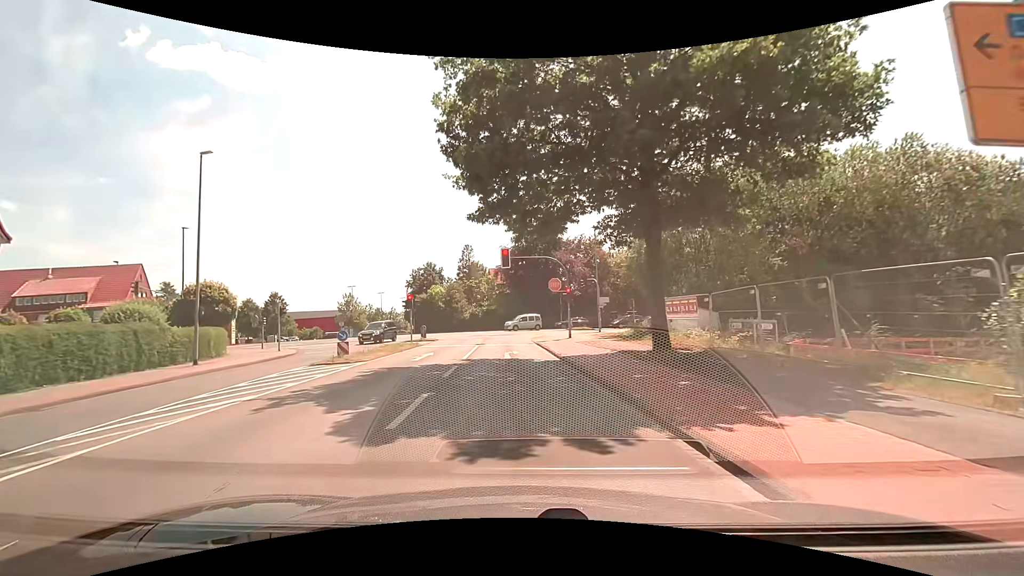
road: tertiary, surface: asphalt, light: Day
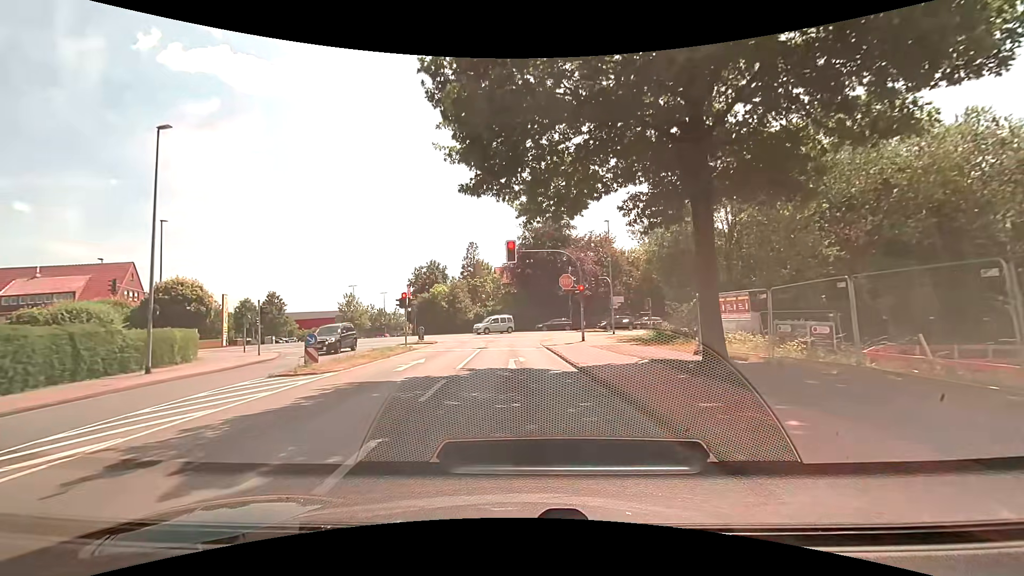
(0.0, +3.6) m; -1°
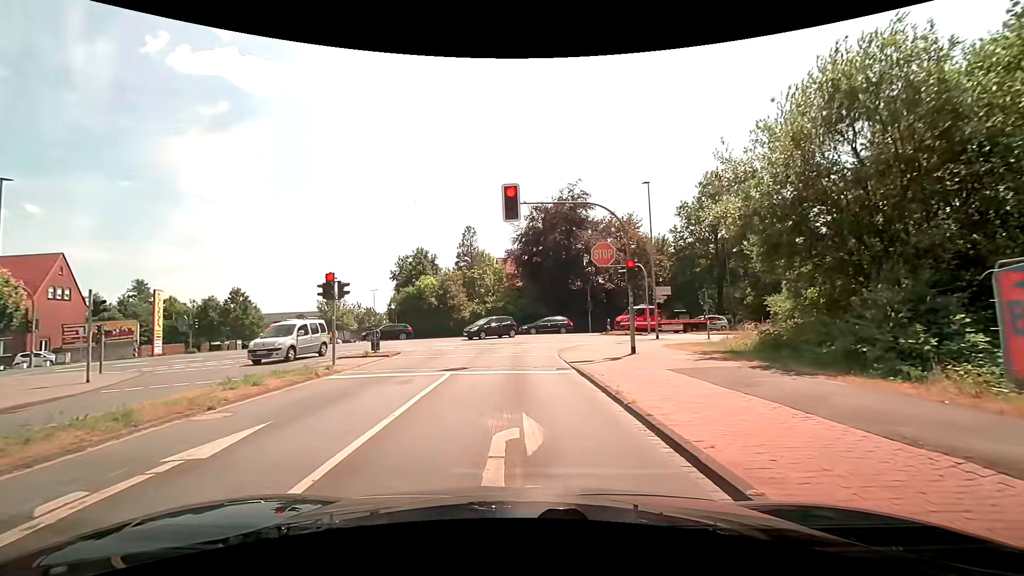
(0.0, +12.3) m; 0°
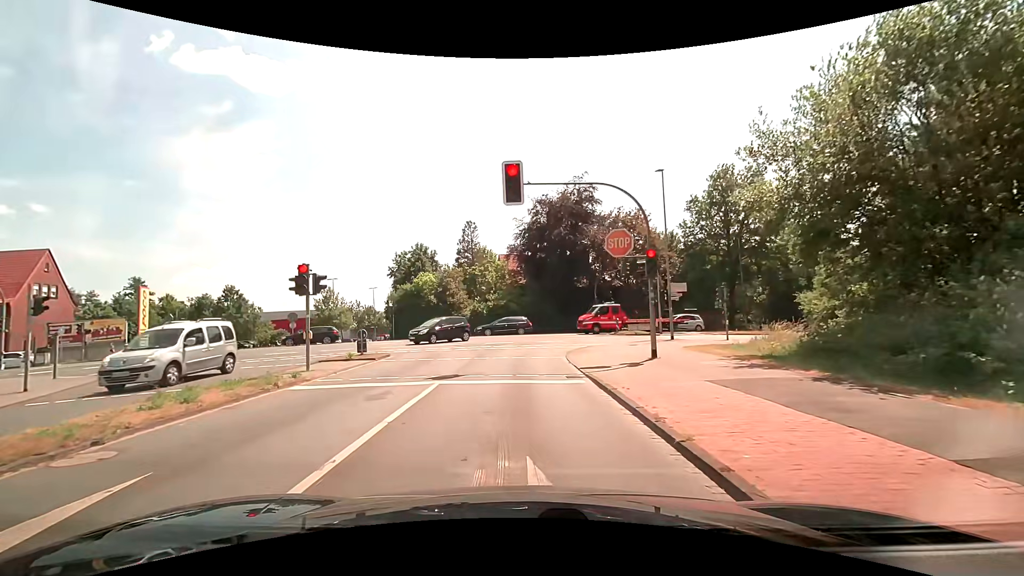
(0.0, +2.4) m; -1°
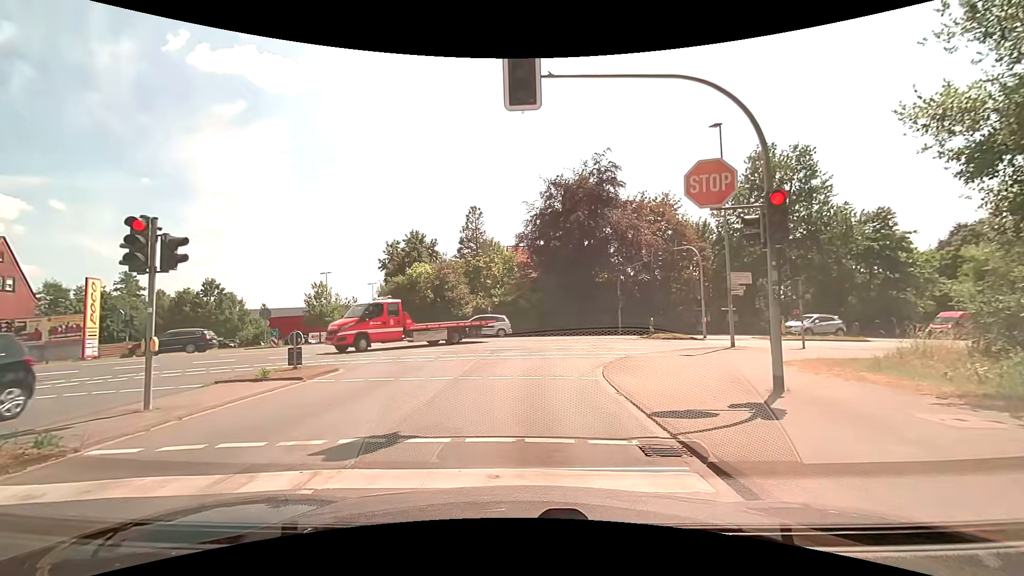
(0.0, +6.8) m; -1°
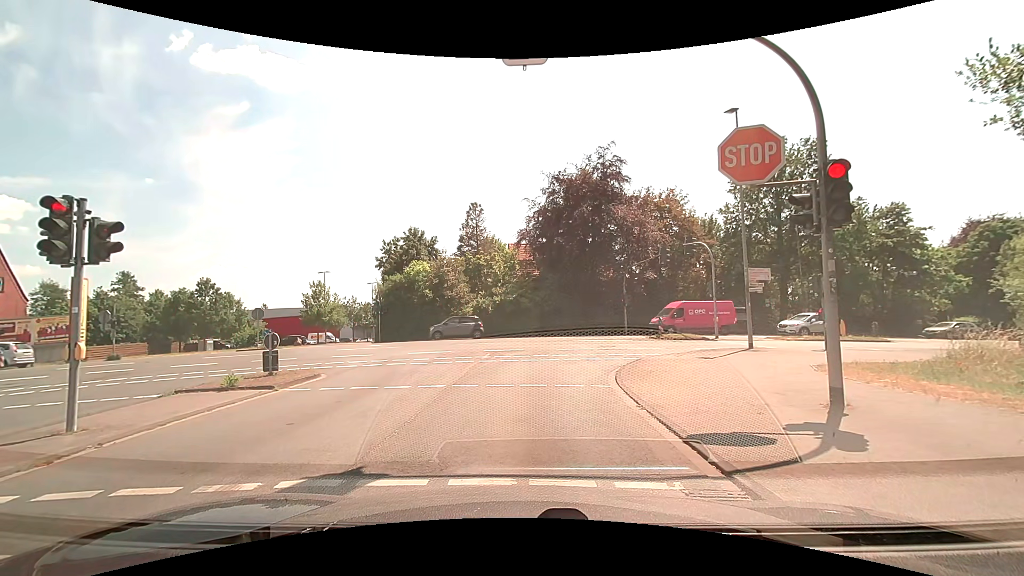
(0.0, +1.4) m; -2°
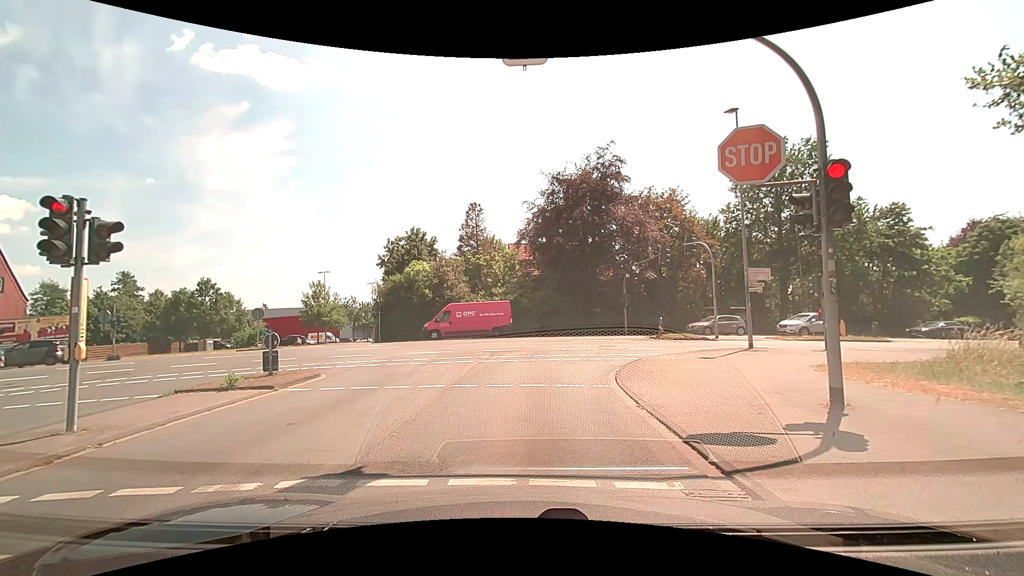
(0.0, 0.0) m; 0°
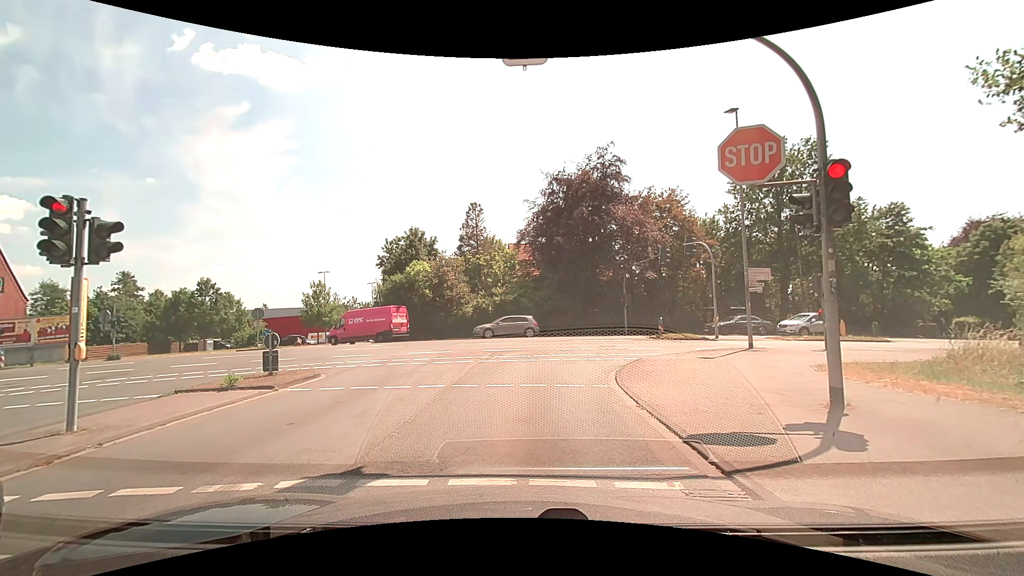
(0.0, 0.0) m; 0°
(0, +10) (+2, +20) (+9, +26) (+19, +29) (+29, +32) (+38, +34) (+48, +37) (+58, +39) (+67, +42) (+77, +44) m
